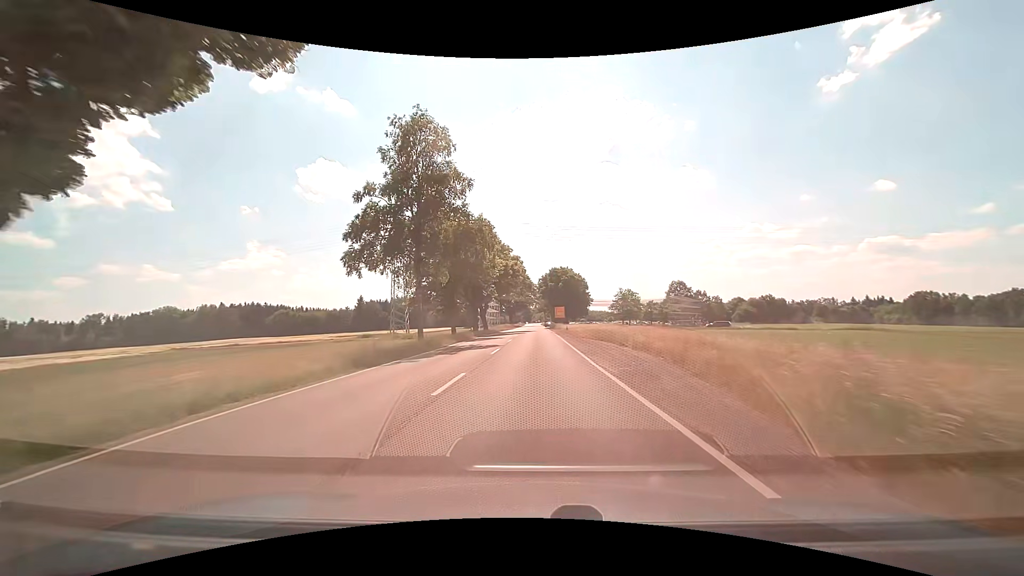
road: secondary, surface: asphalt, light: Day
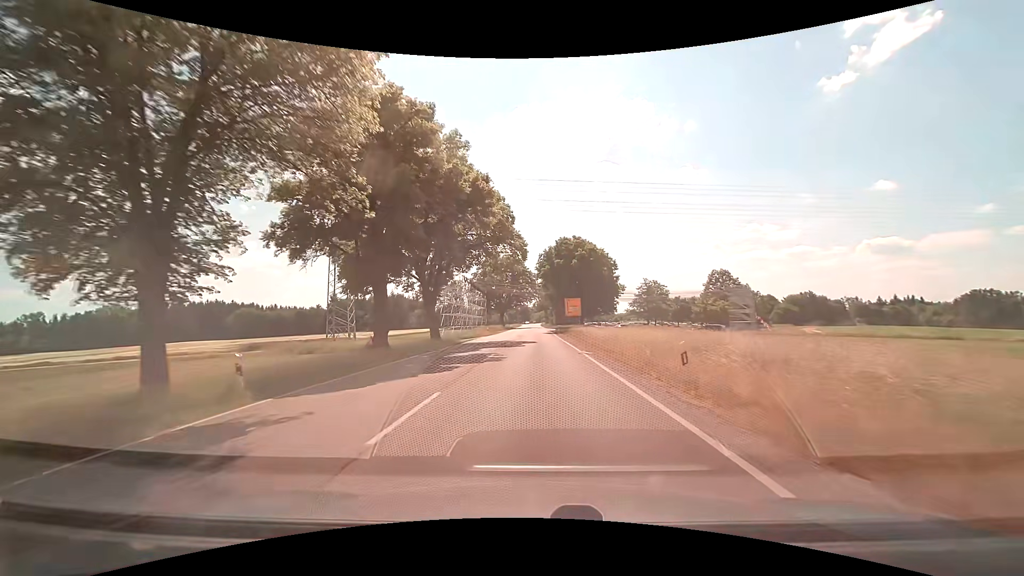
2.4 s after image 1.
(+0.1, +39.6) m; 0°
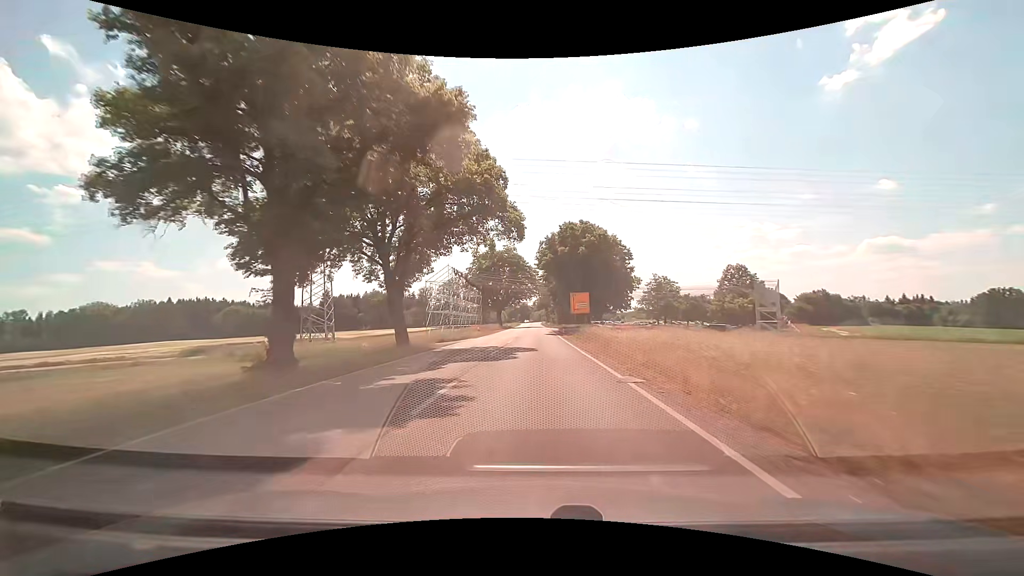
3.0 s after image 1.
(0.0, +10.1) m; 0°
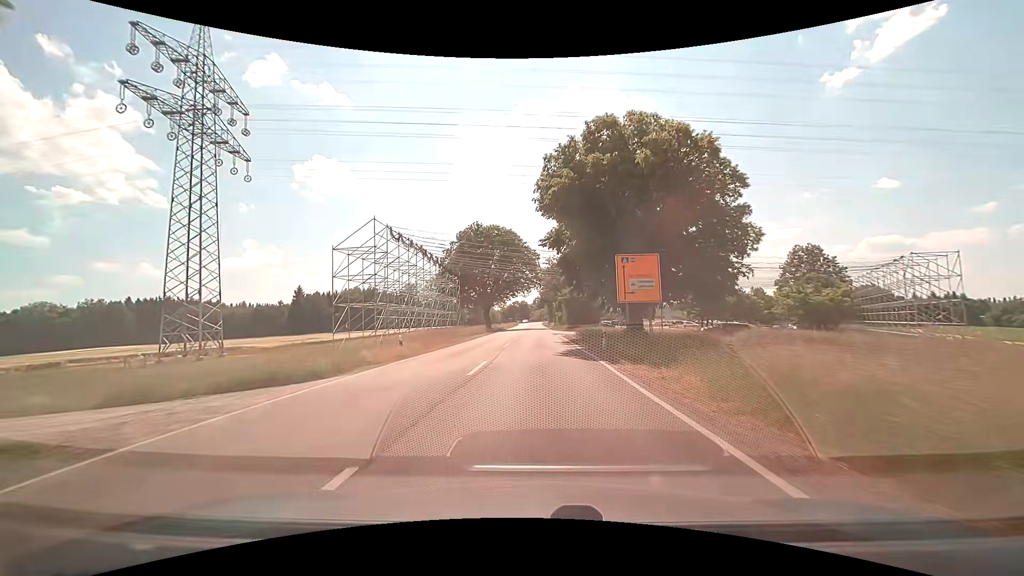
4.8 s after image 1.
(0.0, +30.9) m; 0°
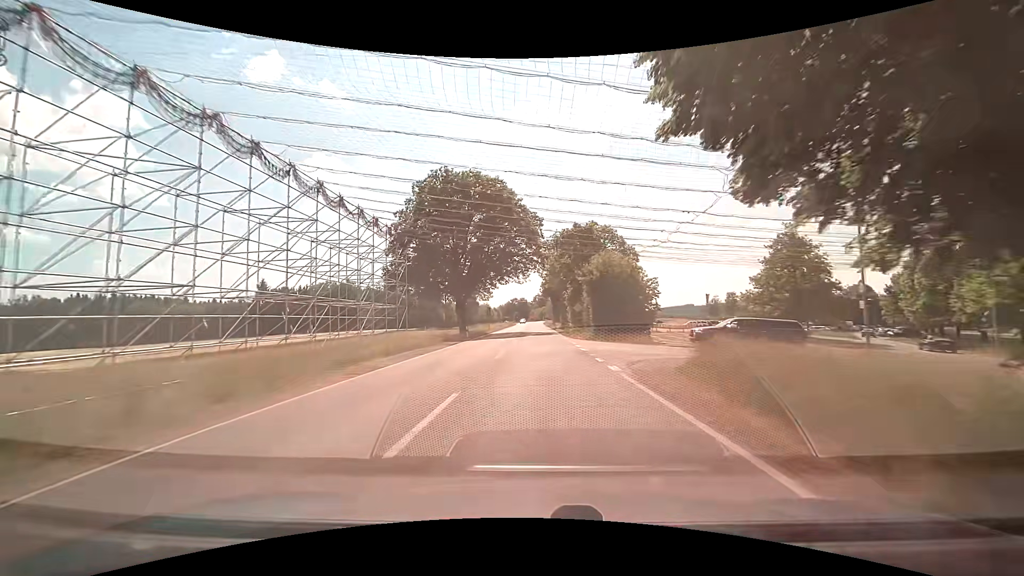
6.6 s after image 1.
(-0.2, +31.6) m; 0°
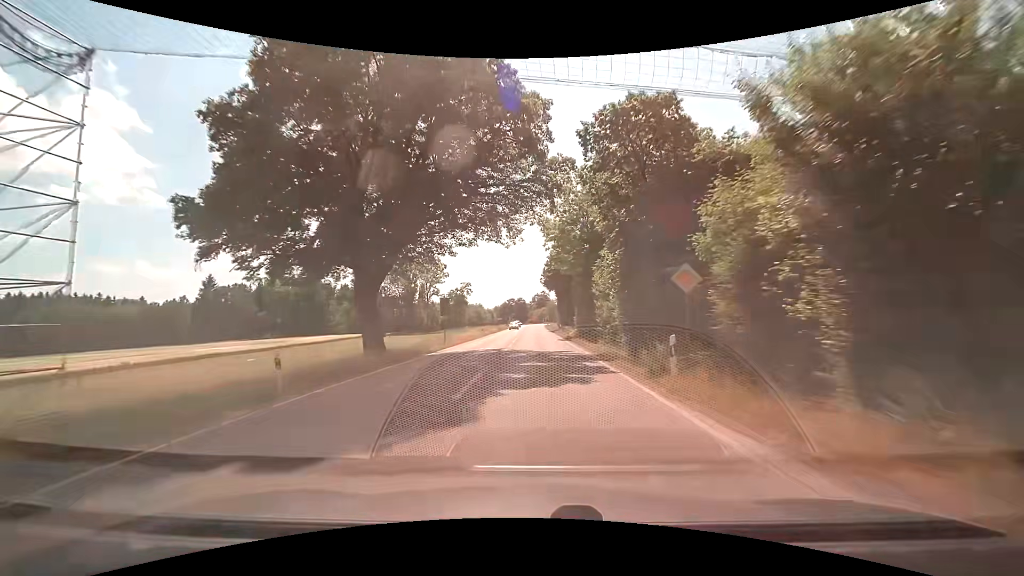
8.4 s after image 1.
(0.0, +32.2) m; 0°
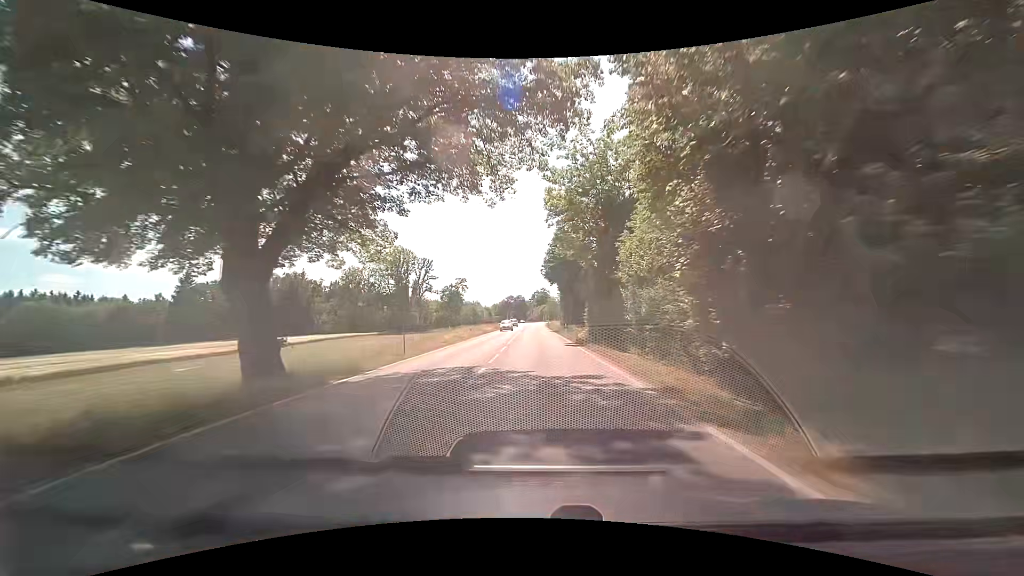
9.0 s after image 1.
(0.0, +10.8) m; 0°
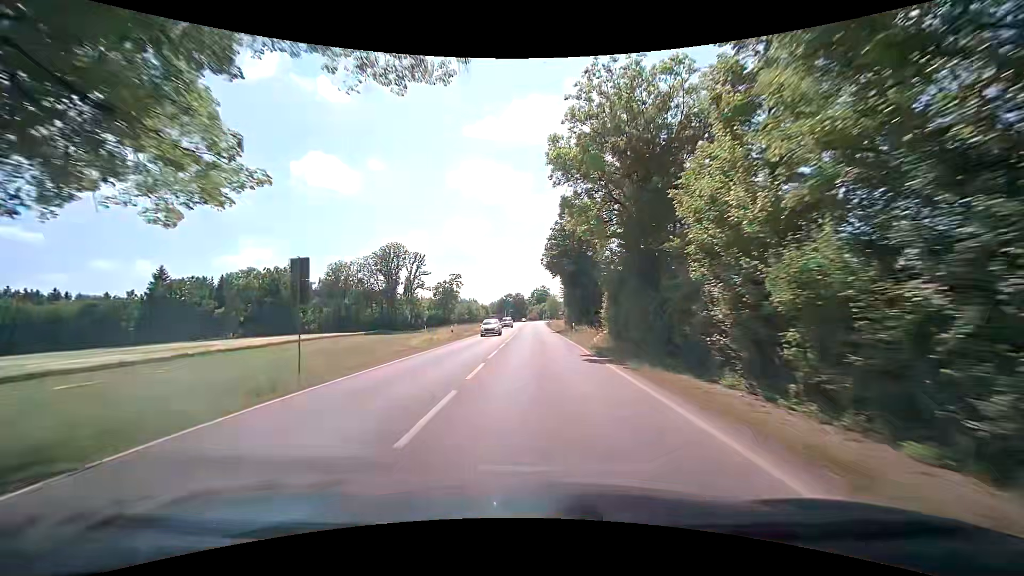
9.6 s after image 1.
(0.0, +10.6) m; +1°
(0, +10) (0, +20) (0, +30) (0, +40) (0, +50) (0, +60) (0, +70) (0, +80) (0, +90) (0, +100) m
